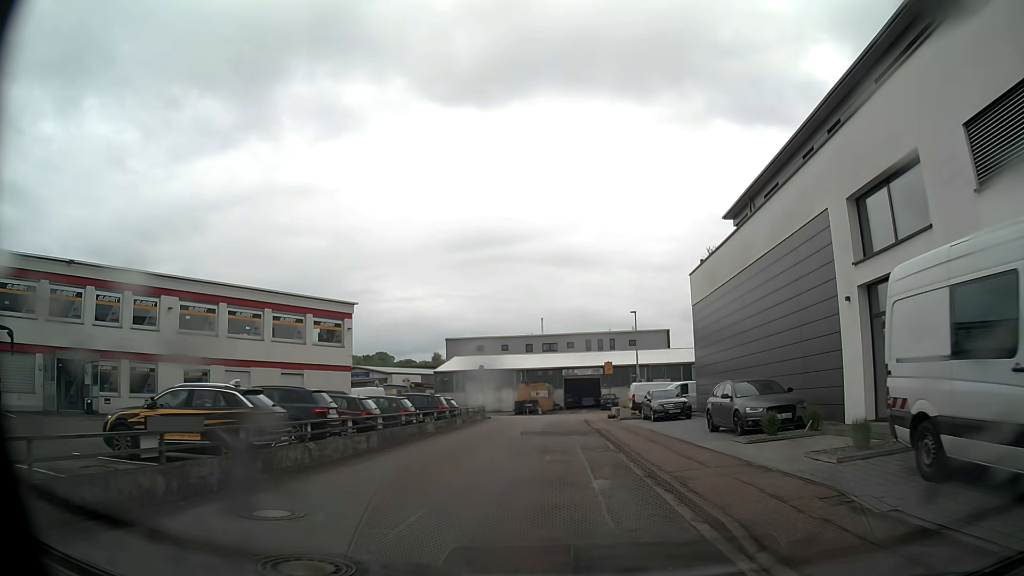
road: unclassified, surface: asphalt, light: Day
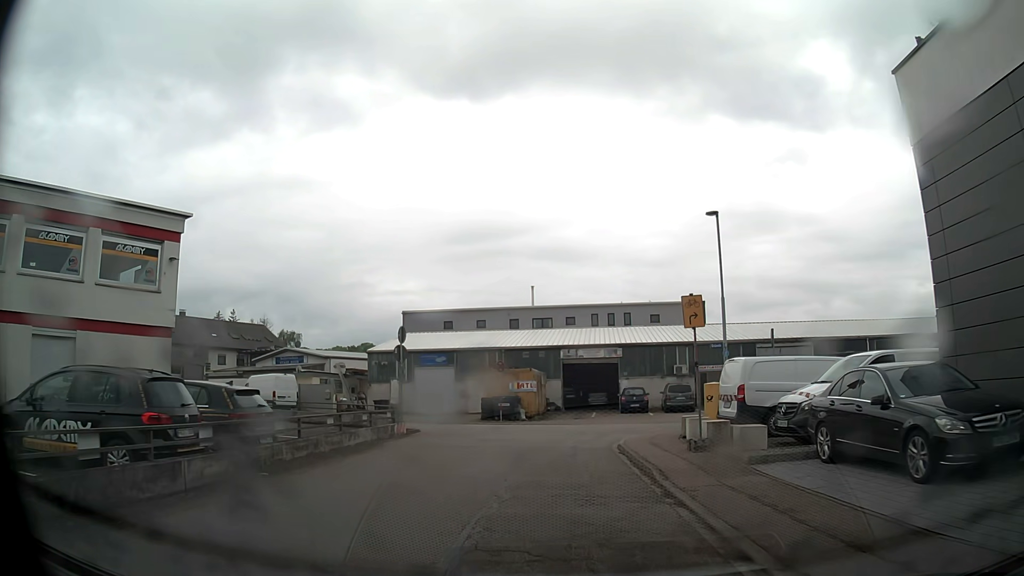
(0.0, +22.7) m; 0°
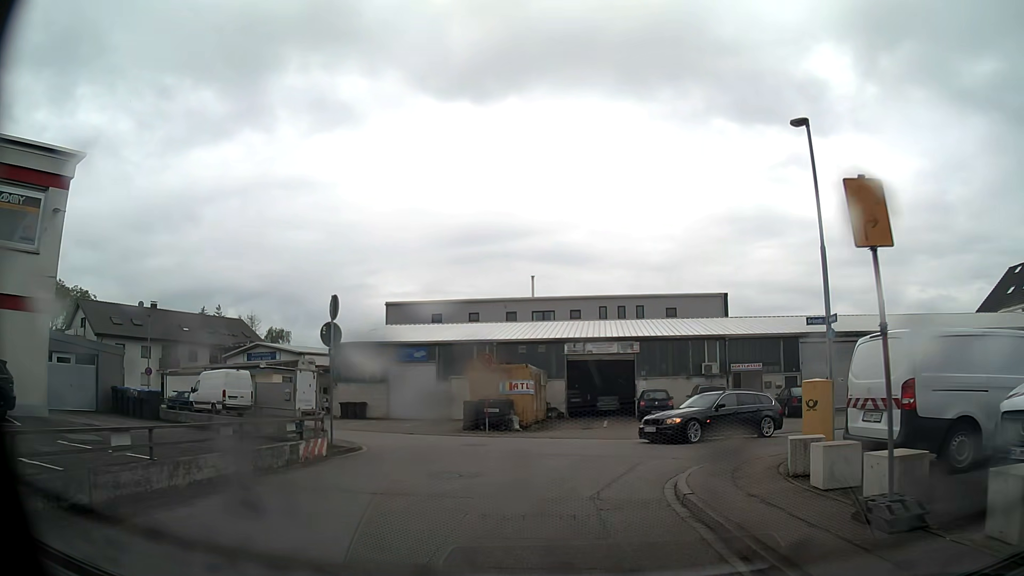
(0.0, +7.4) m; 0°
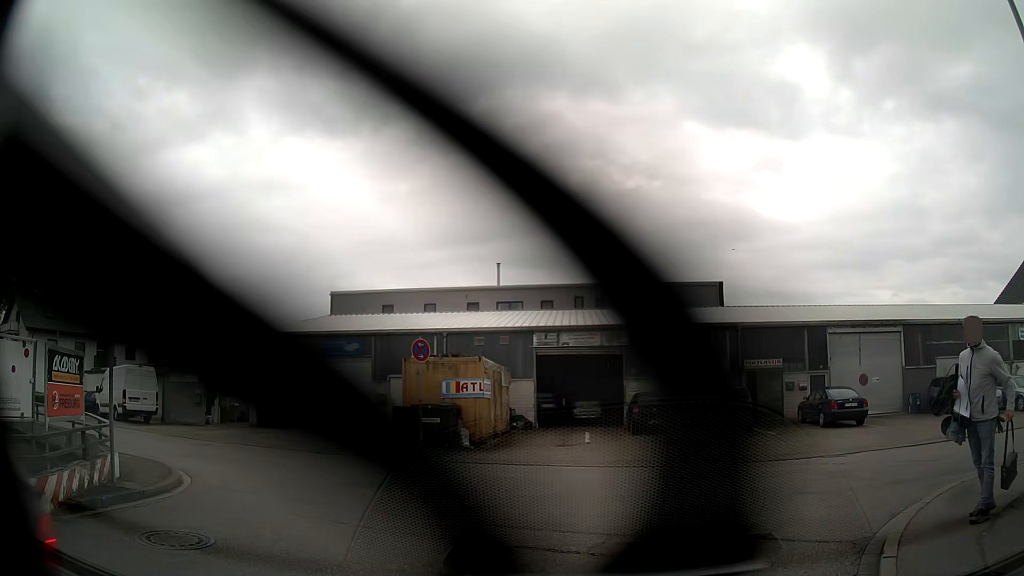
(+0.1, +7.2) m; +1°
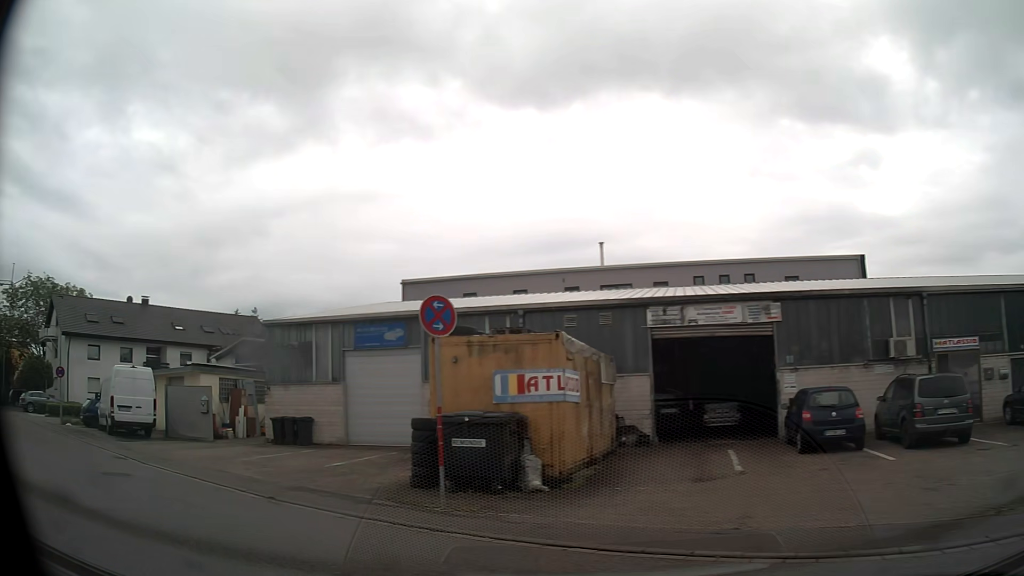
(+0.1, +8.6) m; -10°
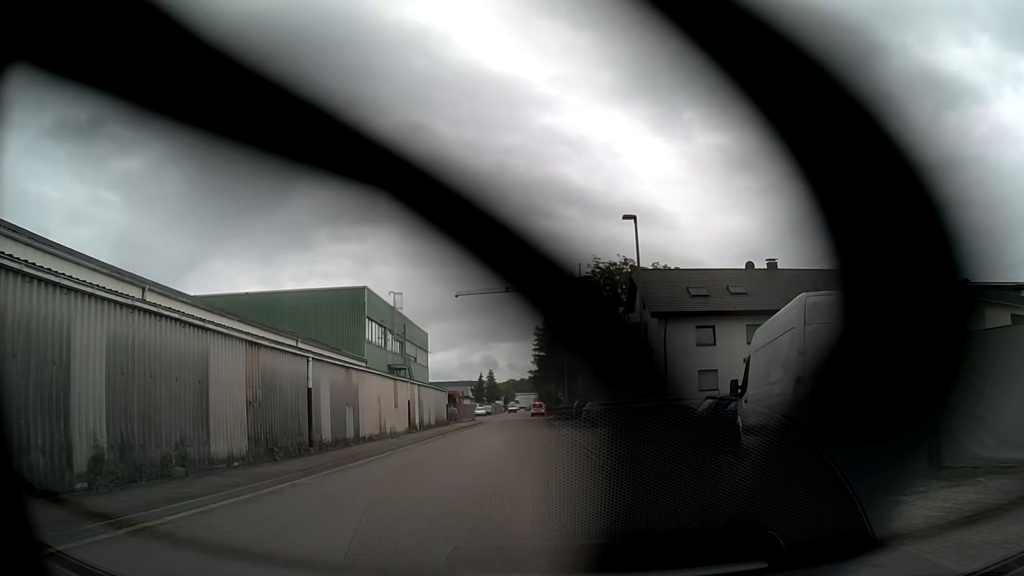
(-9.8, +13.7) m; -51°
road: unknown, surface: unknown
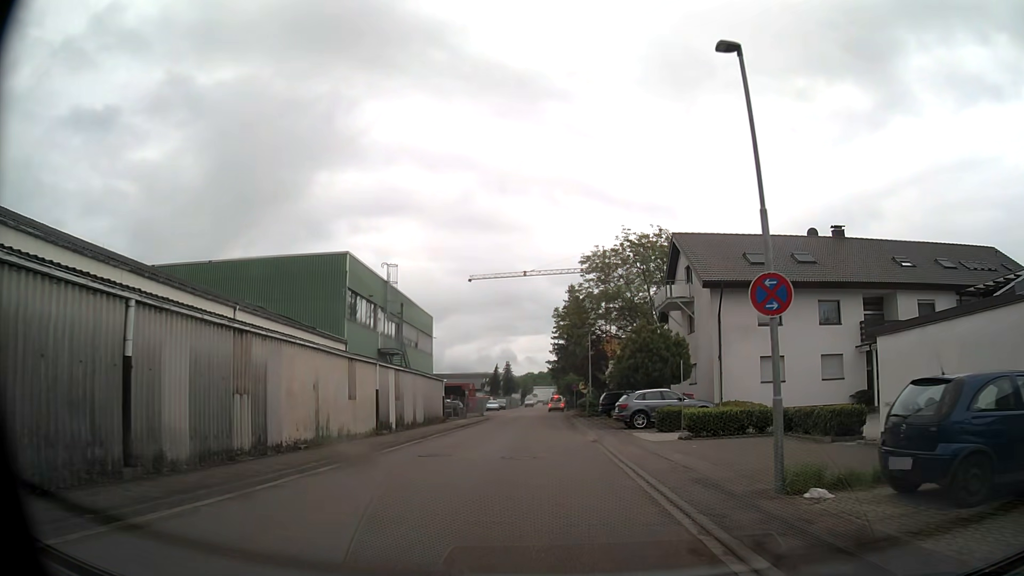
(-0.3, +9.4) m; -3°
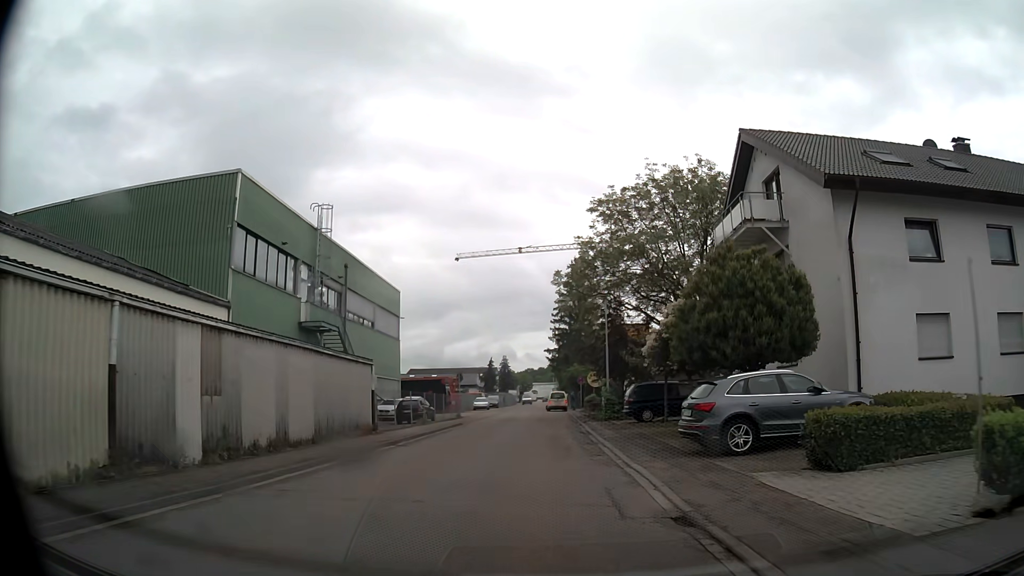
(+0.1, +15.5) m; 0°
(0, +10) (0, +20) (0, +30) (0, +40) (-1, +50) (-1, +60) (-1, +70) (-1, +80) (-1, +90) (-1, +100) m
